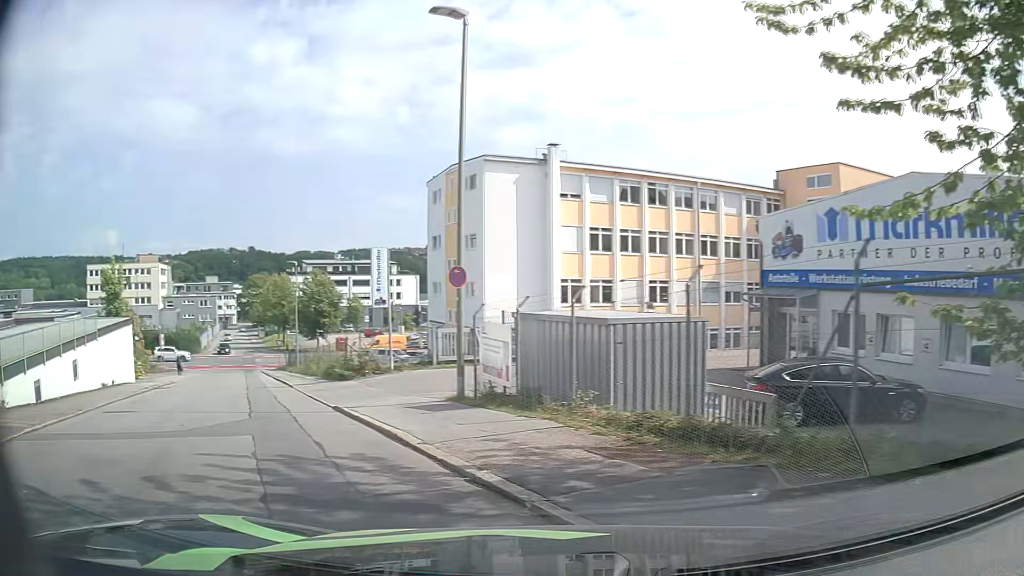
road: residential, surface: asphalt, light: Day
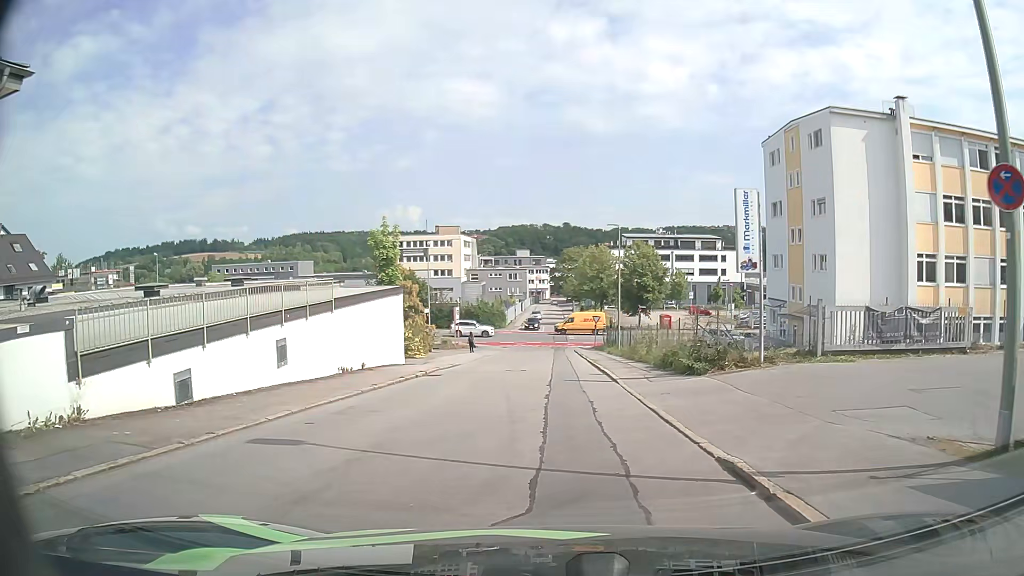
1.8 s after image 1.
(-2.1, +7.4) m; -25°
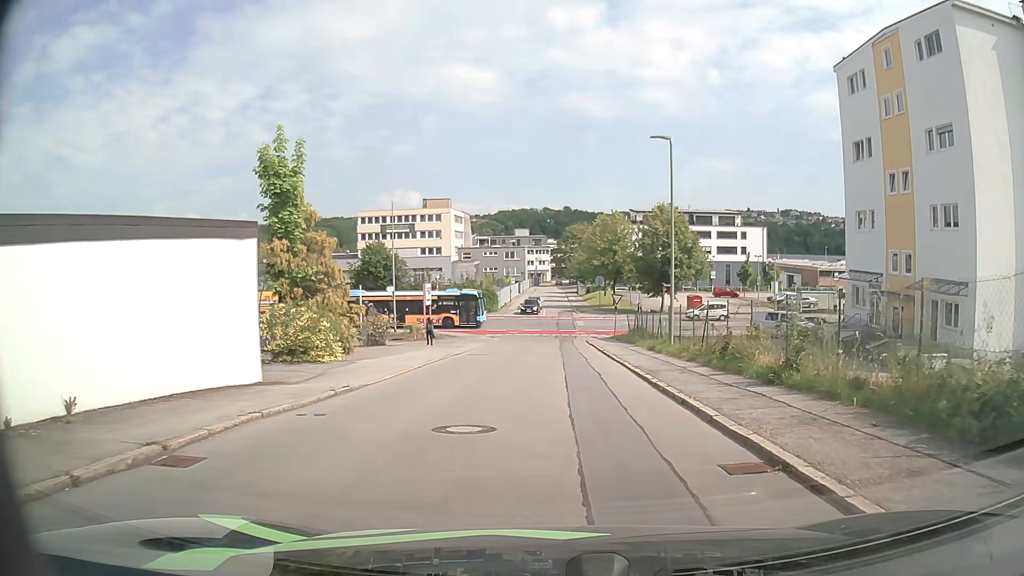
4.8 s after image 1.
(-0.1, +16.8) m; 0°
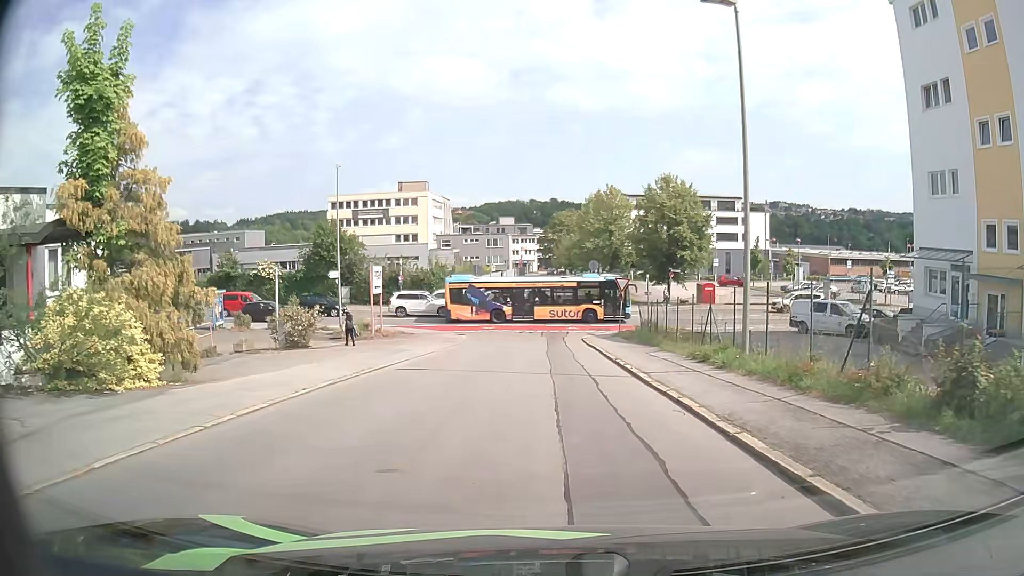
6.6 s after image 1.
(+0.2, +10.9) m; +2°
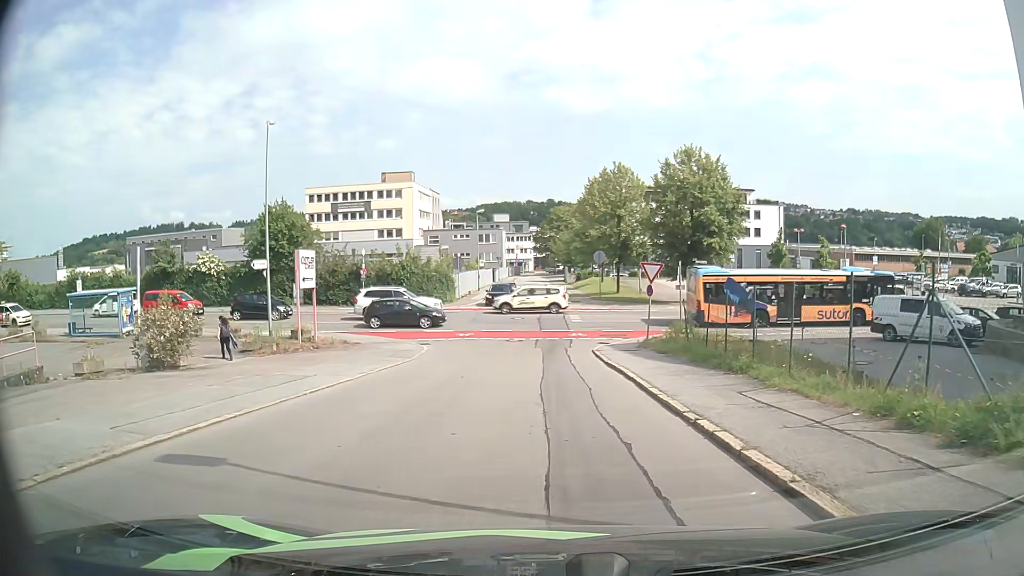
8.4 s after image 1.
(0.0, +10.6) m; 0°
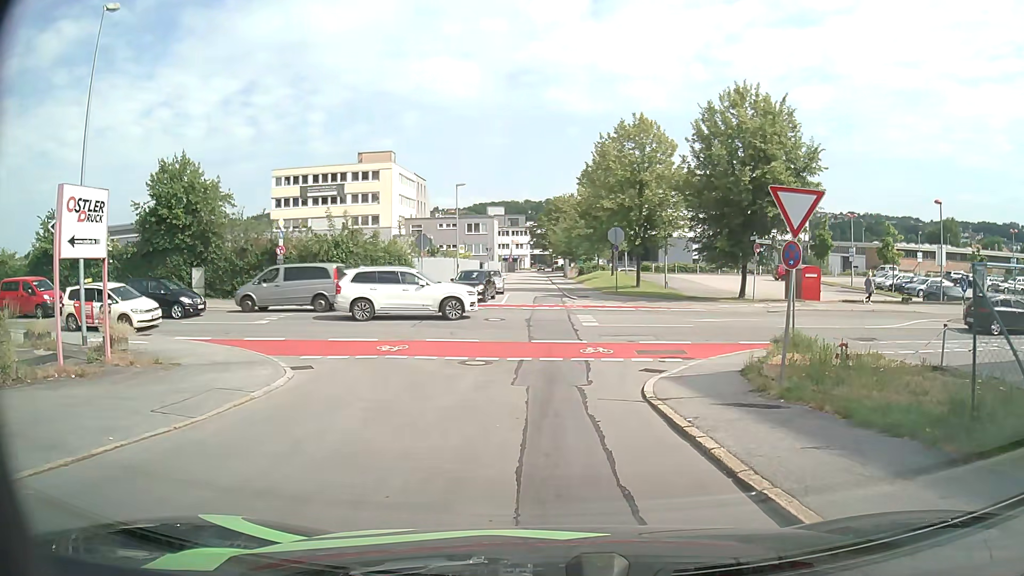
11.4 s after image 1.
(0.0, +14.0) m; -1°
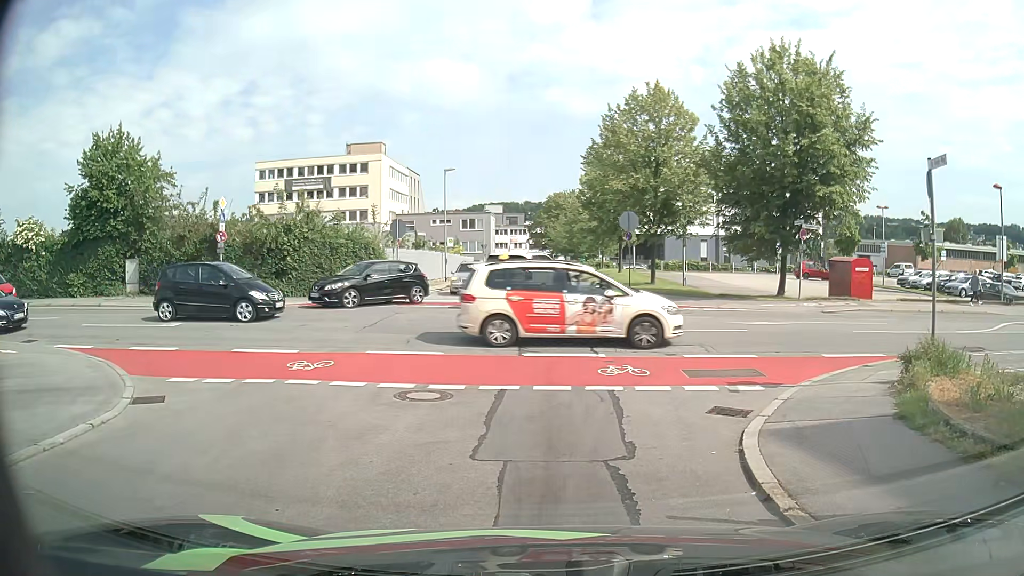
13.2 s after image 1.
(+0.1, +6.0) m; +1°
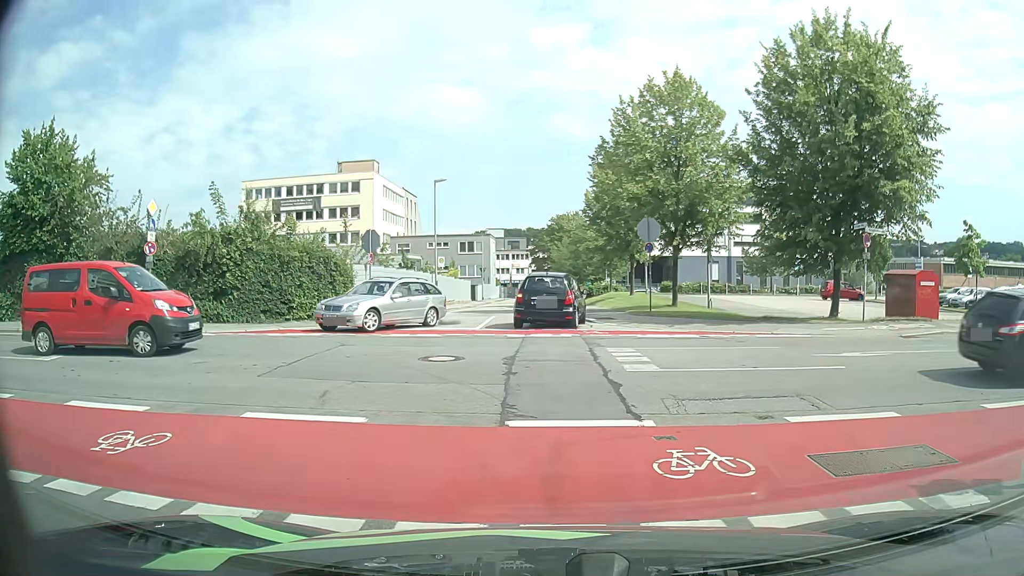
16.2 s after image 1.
(0.0, +5.3) m; +1°
